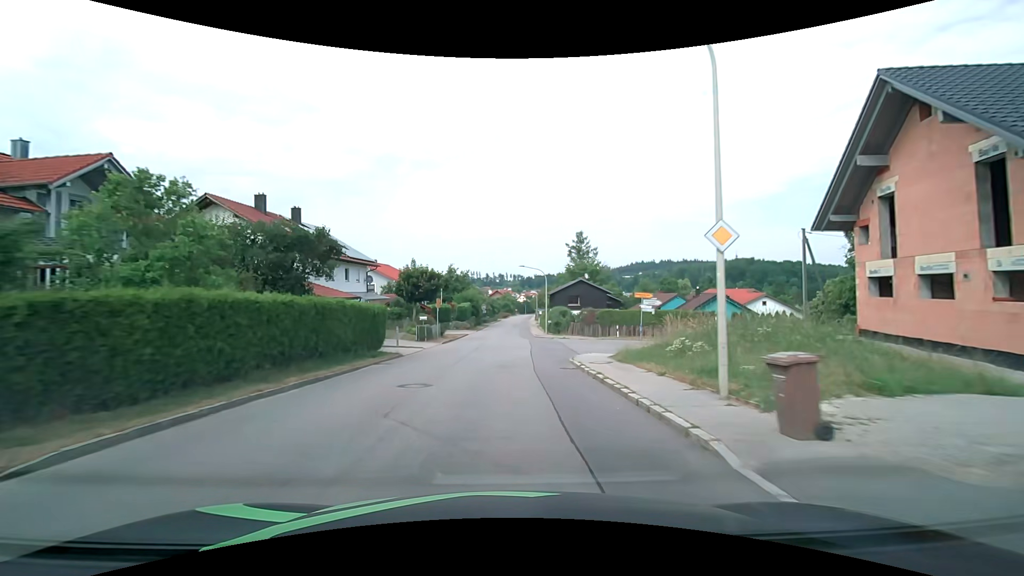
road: tertiary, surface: asphalt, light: Day
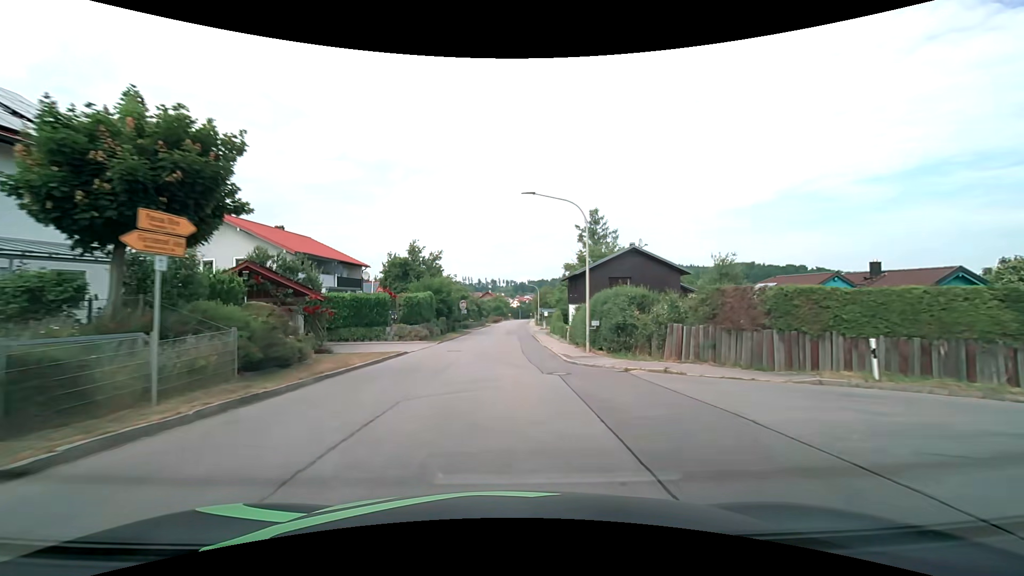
(+0.2, +30.4) m; +1°
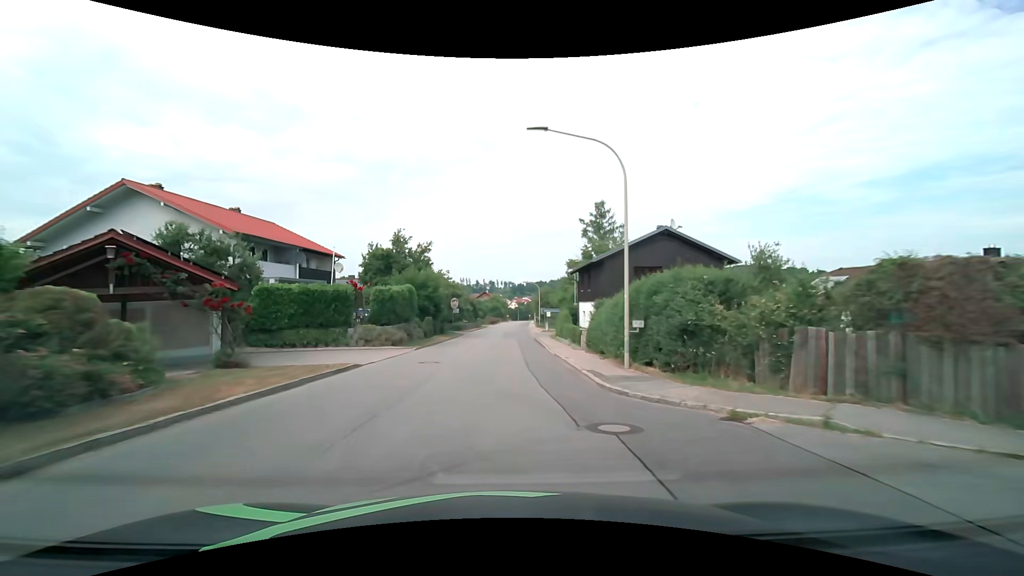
(0.0, +7.6) m; 0°
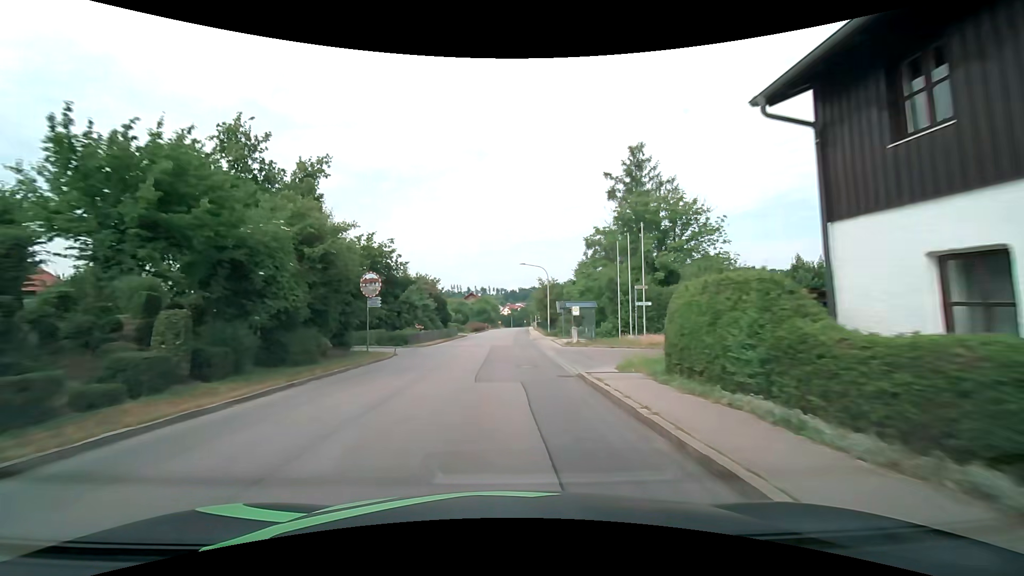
(+0.4, +30.6) m; +1°
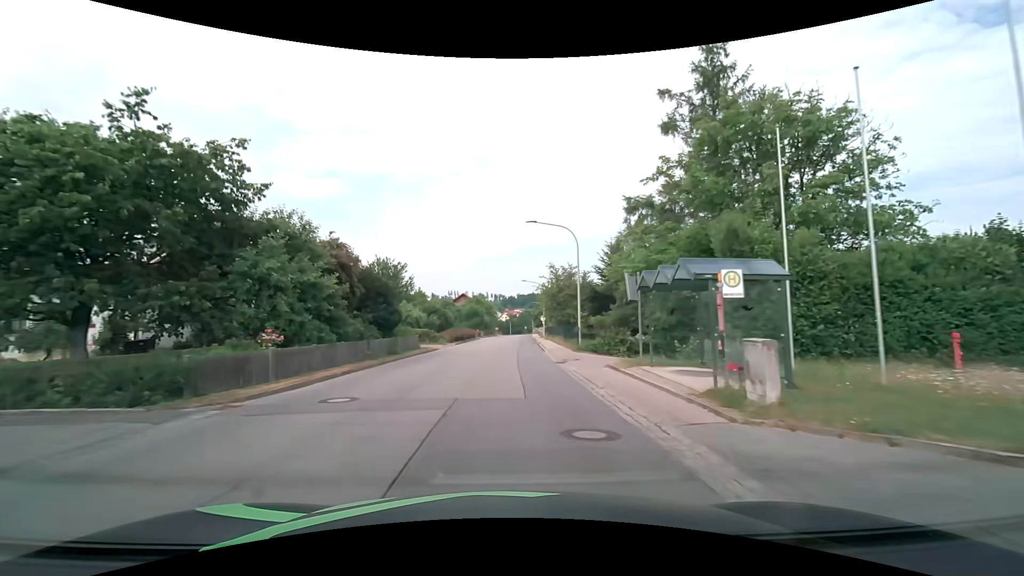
(+0.1, +22.8) m; +1°
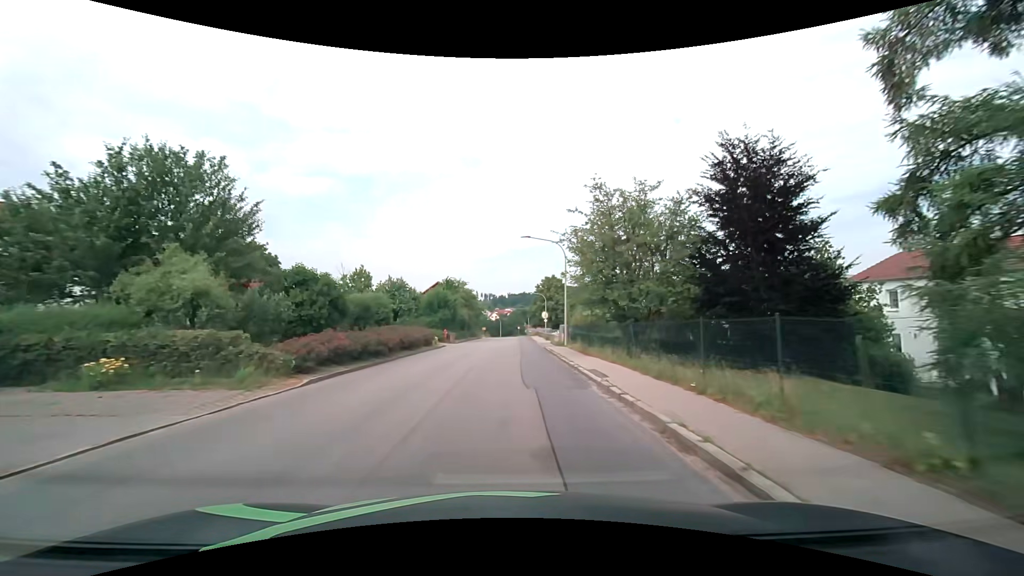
(+0.1, +30.4) m; +1°
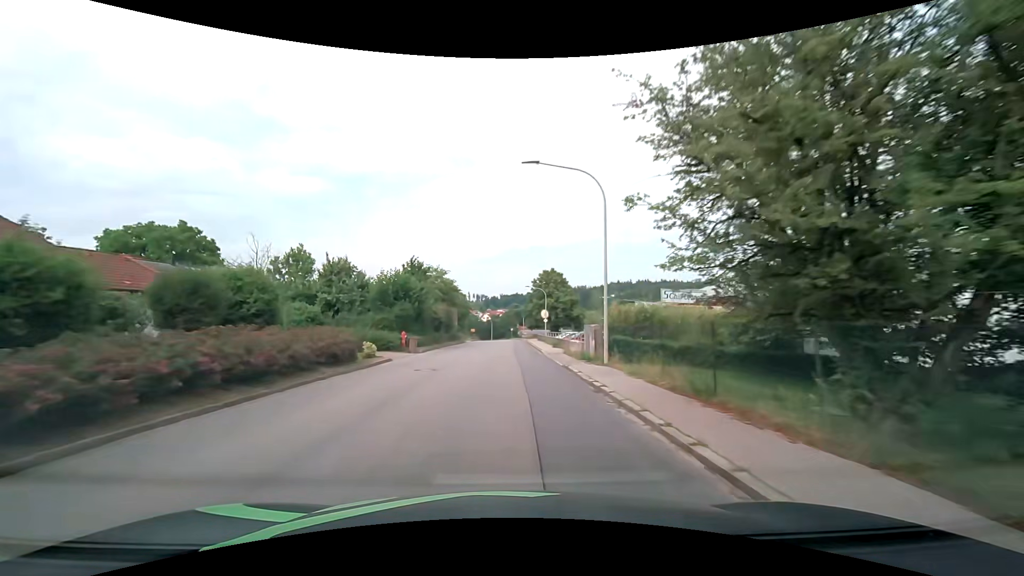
(+0.1, +15.2) m; +1°
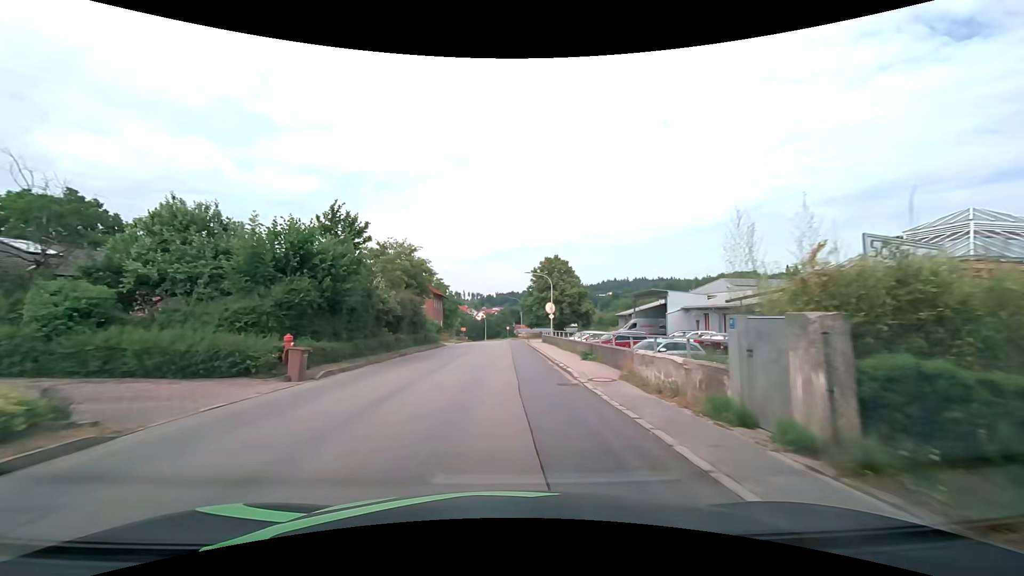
(0.0, +15.2) m; 0°
(0, +10) (0, +20) (0, +30) (0, +40) (0, +50) (0, +60) (0, +70) (0, +80) (-1, +90) (-2, +100) m
